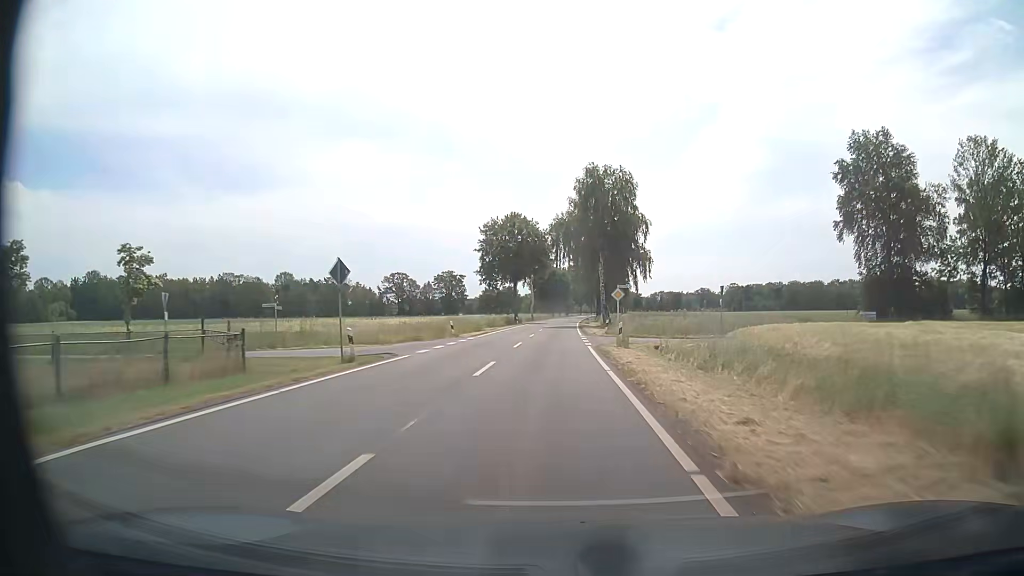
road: tertiary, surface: asphalt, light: Day
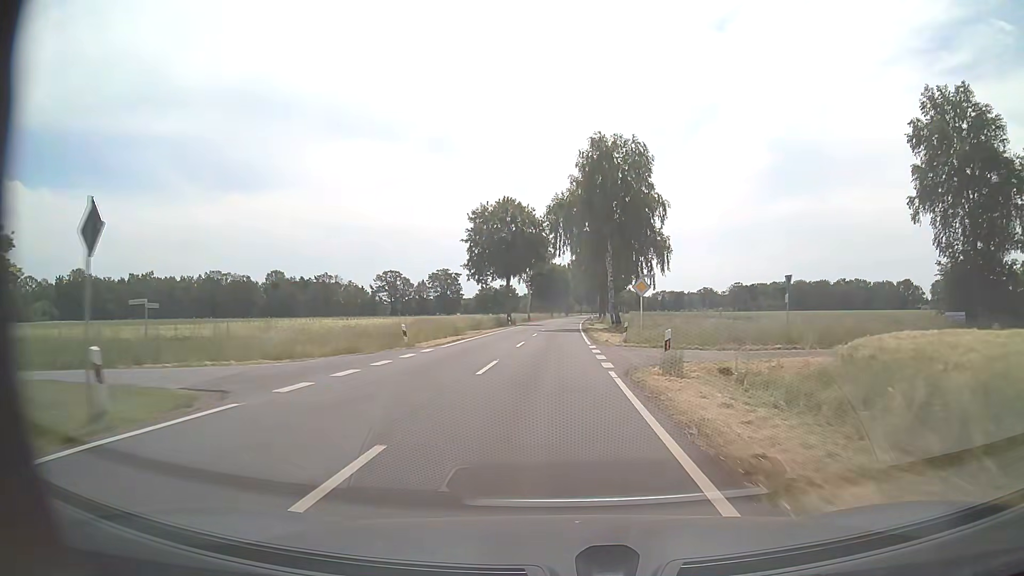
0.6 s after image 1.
(0.0, +11.6) m; 0°
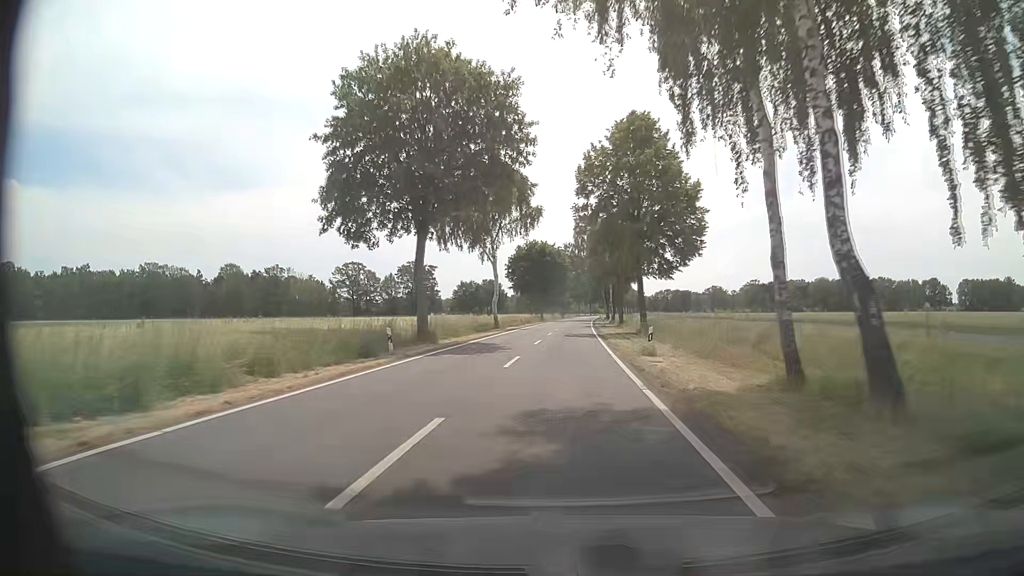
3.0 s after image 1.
(+0.3, +46.2) m; 0°
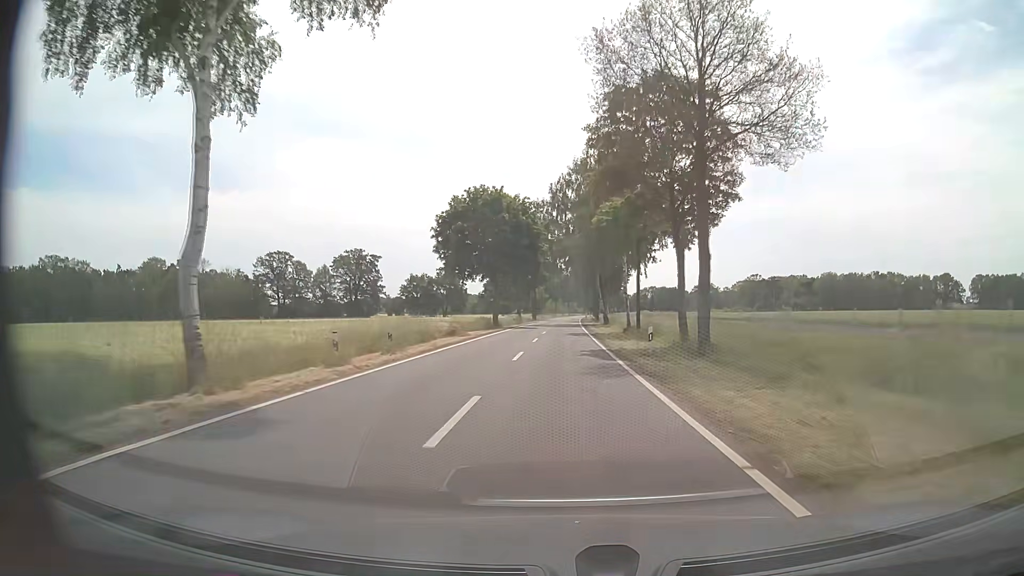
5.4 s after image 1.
(+0.9, +45.9) m; +2°
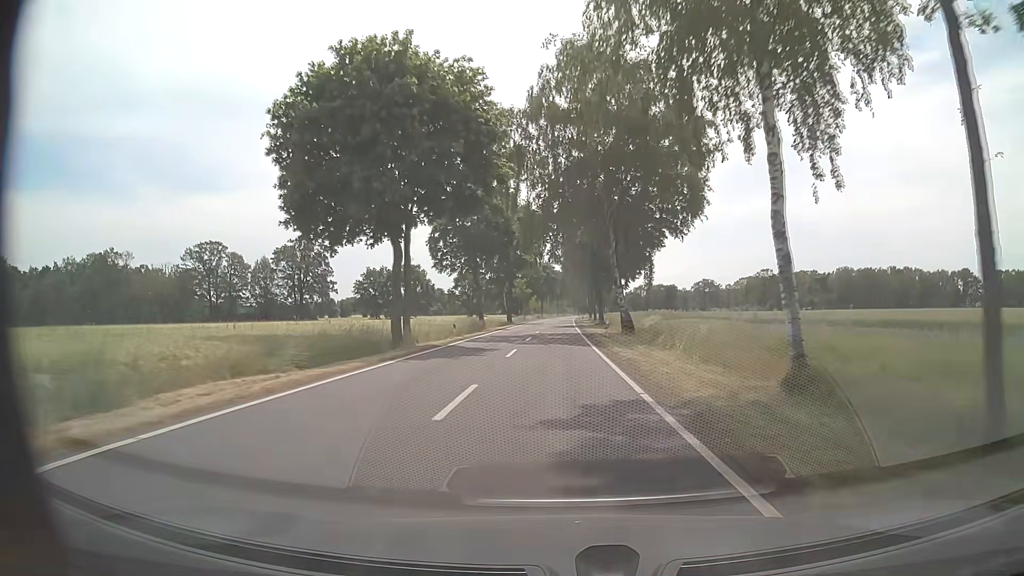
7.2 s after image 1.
(+0.4, +34.5) m; +1°
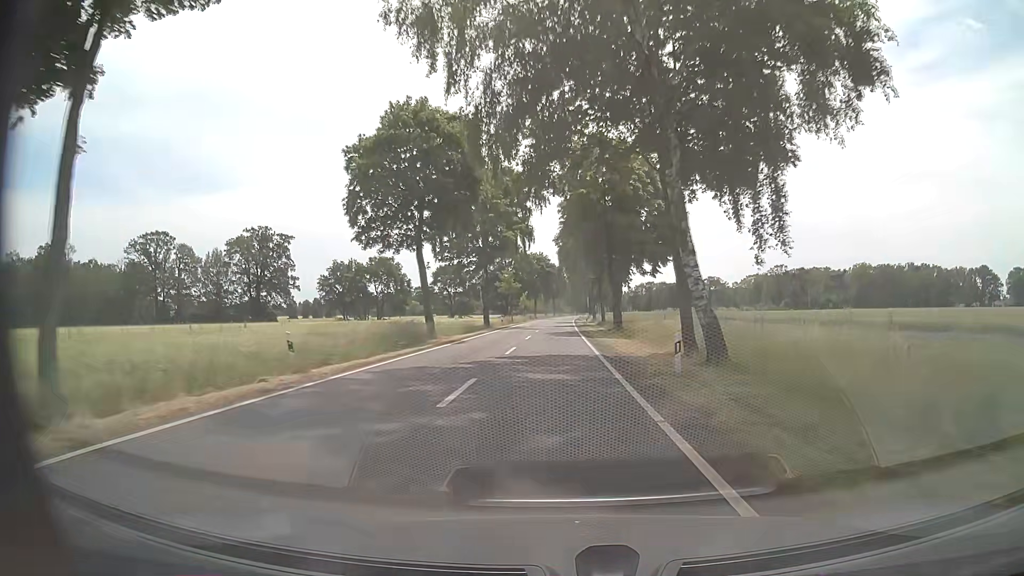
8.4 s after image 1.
(0.0, +23.0) m; 0°
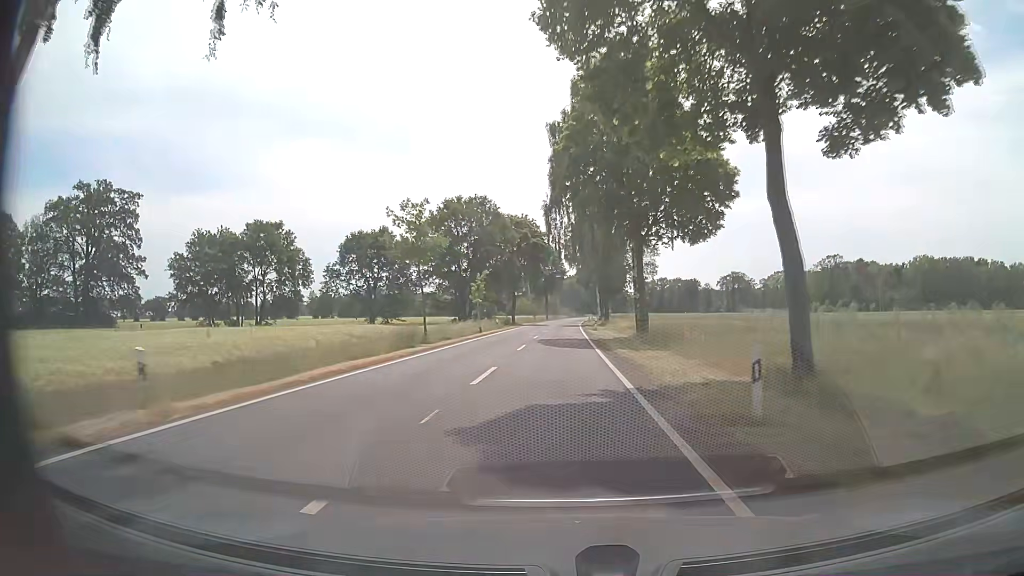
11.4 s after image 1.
(+0.5, +57.2) m; +1°
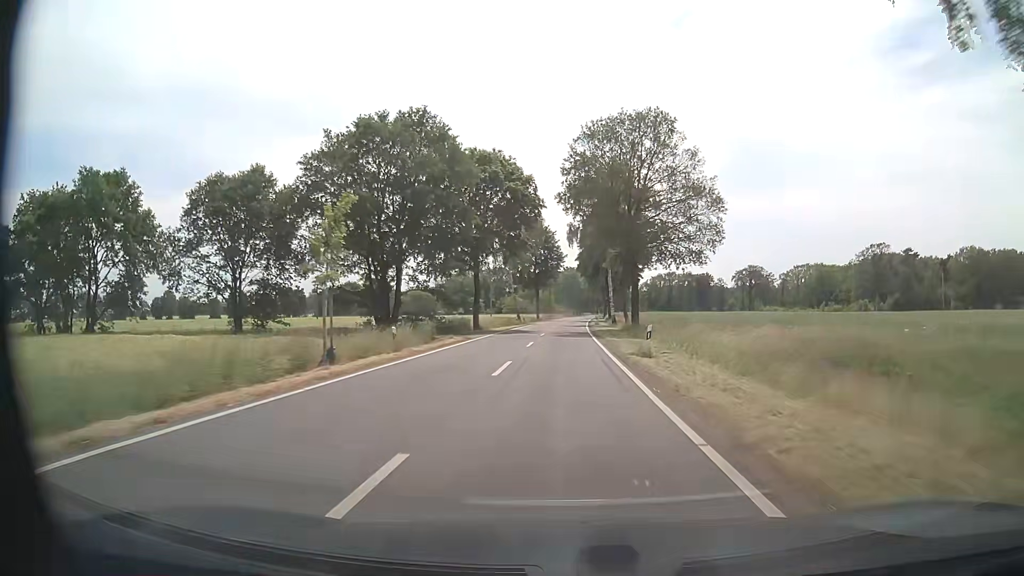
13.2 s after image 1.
(0.0, +34.6) m; 0°
(0, +10) (0, +20) (0, +30) (0, +40) (+1, +50) (+1, +60) (+2, +70) (+2, +80) (+3, +90) (+3, +100) m
